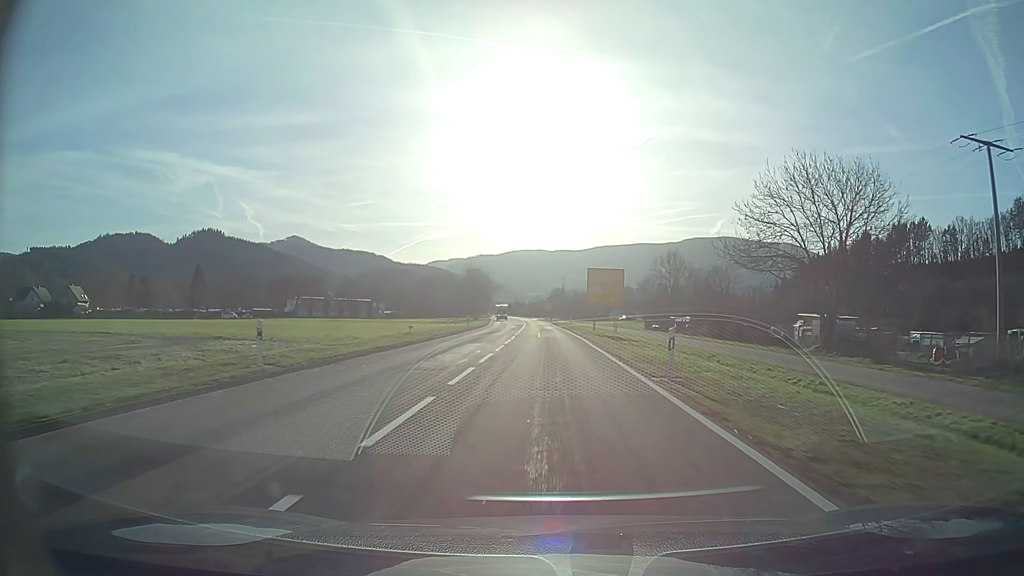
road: secondary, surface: asphalt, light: Day
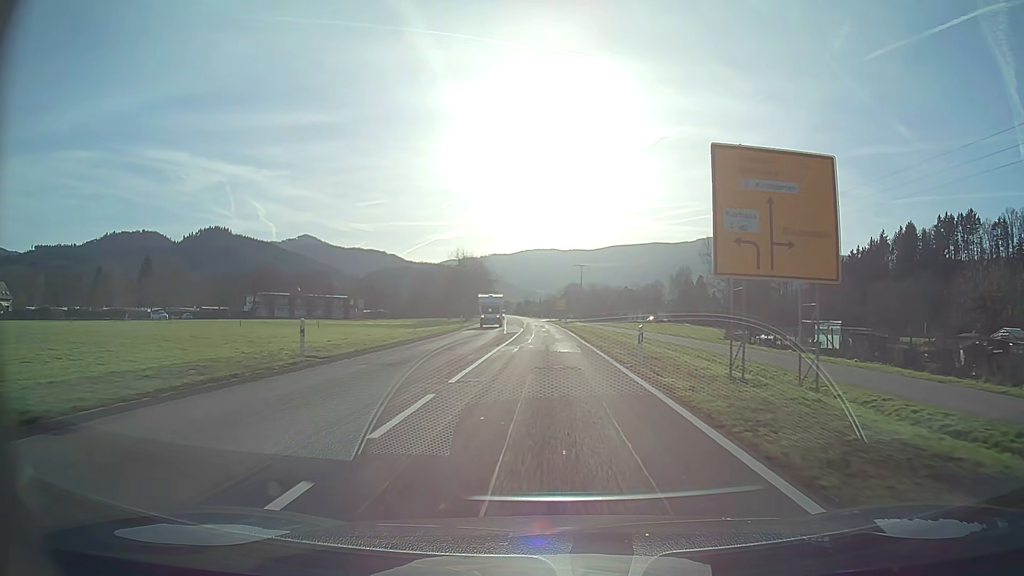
(-0.4, +41.6) m; -1°
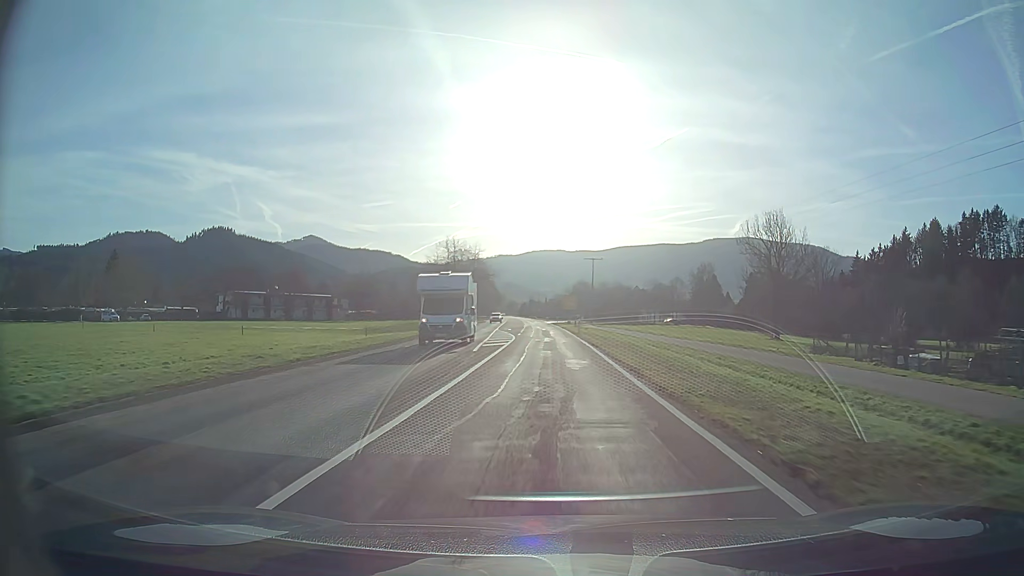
(-0.1, +20.8) m; 0°
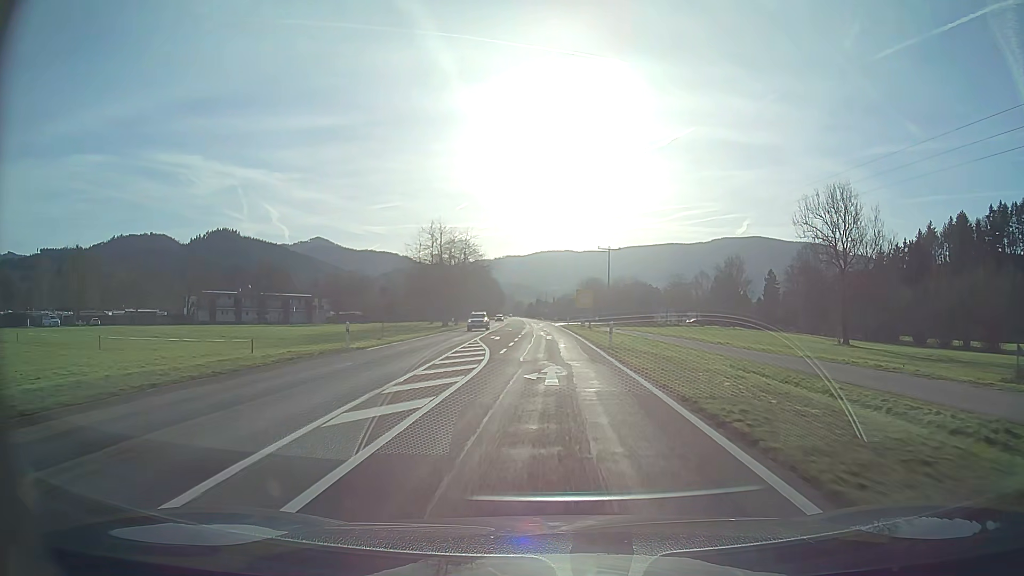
(-0.1, +20.8) m; -1°
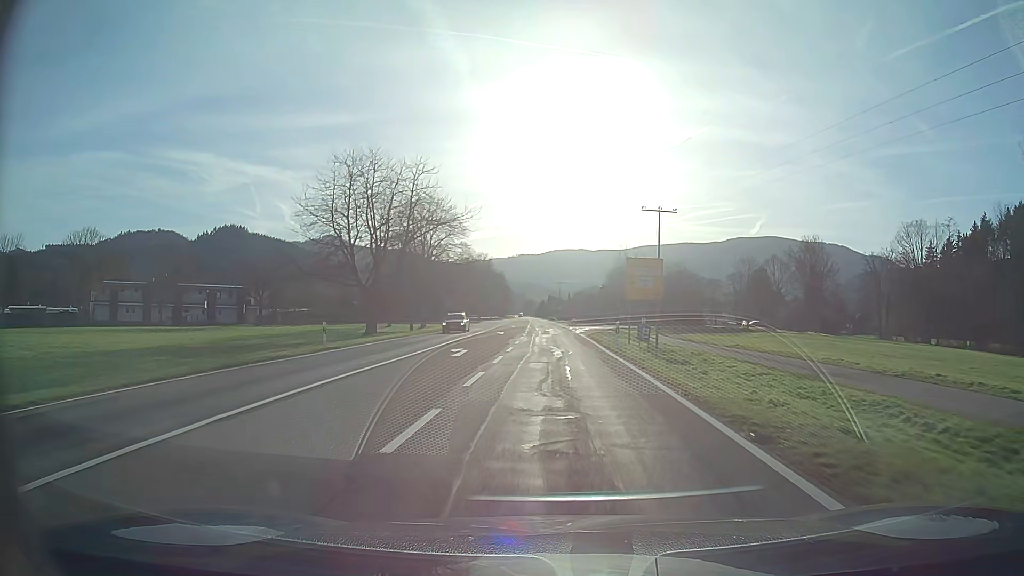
(-0.4, +41.6) m; -1°
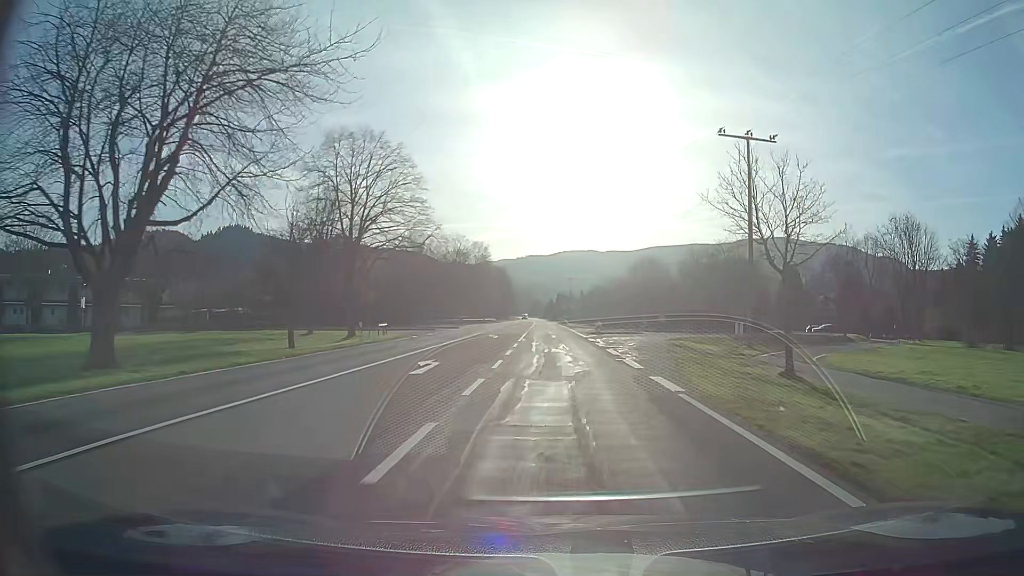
(-0.2, +31.2) m; -1°
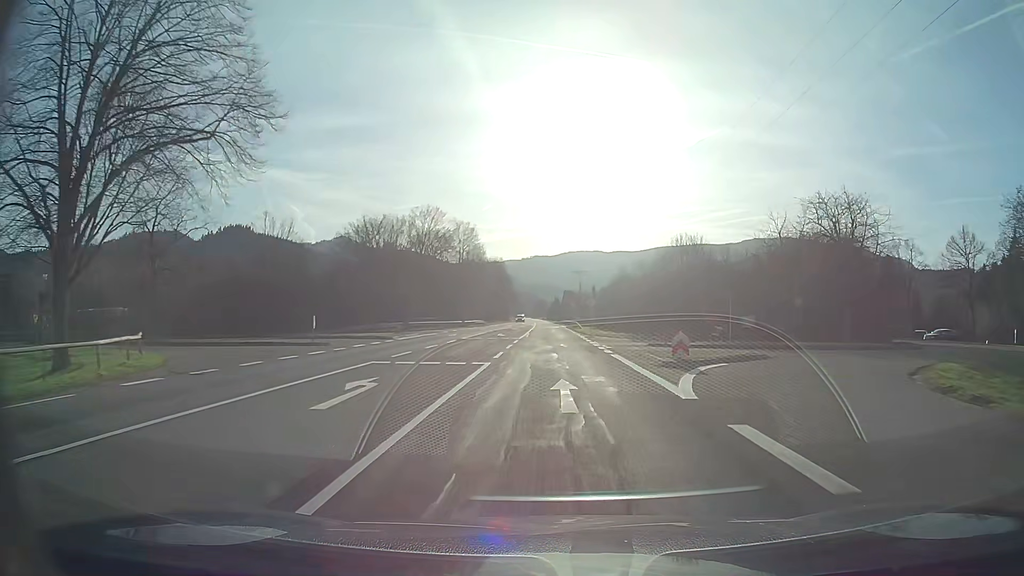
(-0.1, +31.3) m; -1°
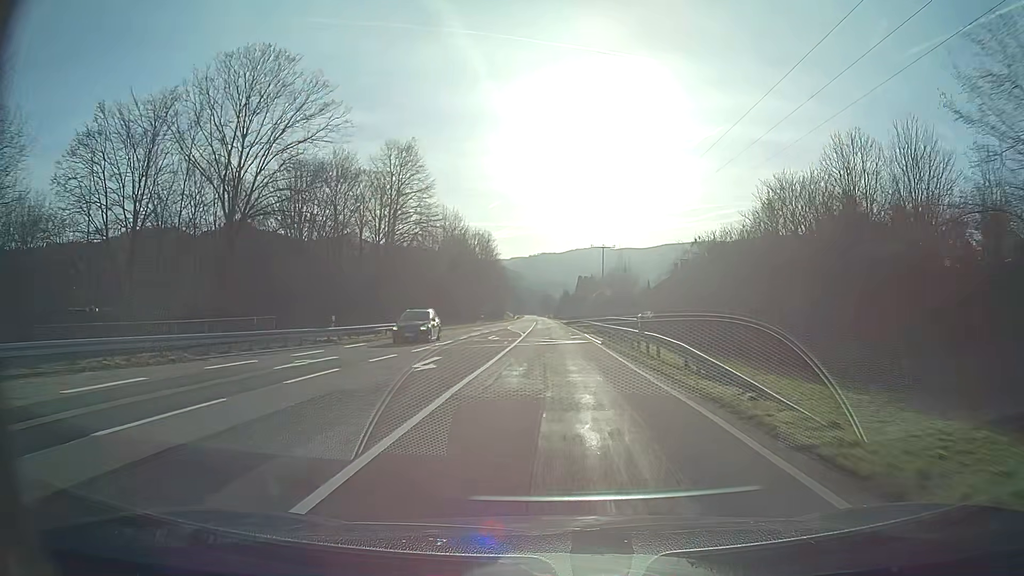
(-0.3, +52.2) m; -1°
